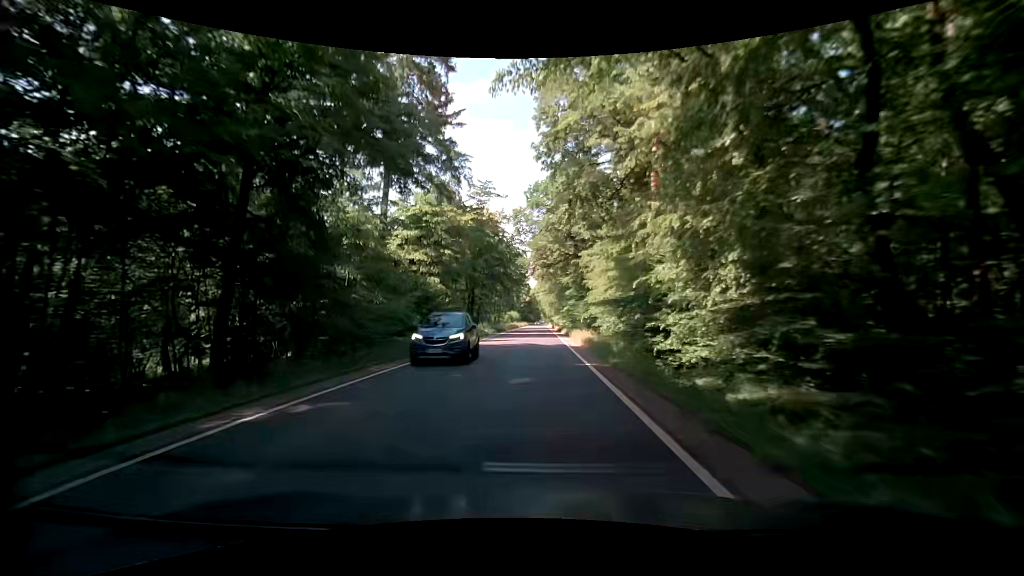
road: secondary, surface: asphalt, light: Day
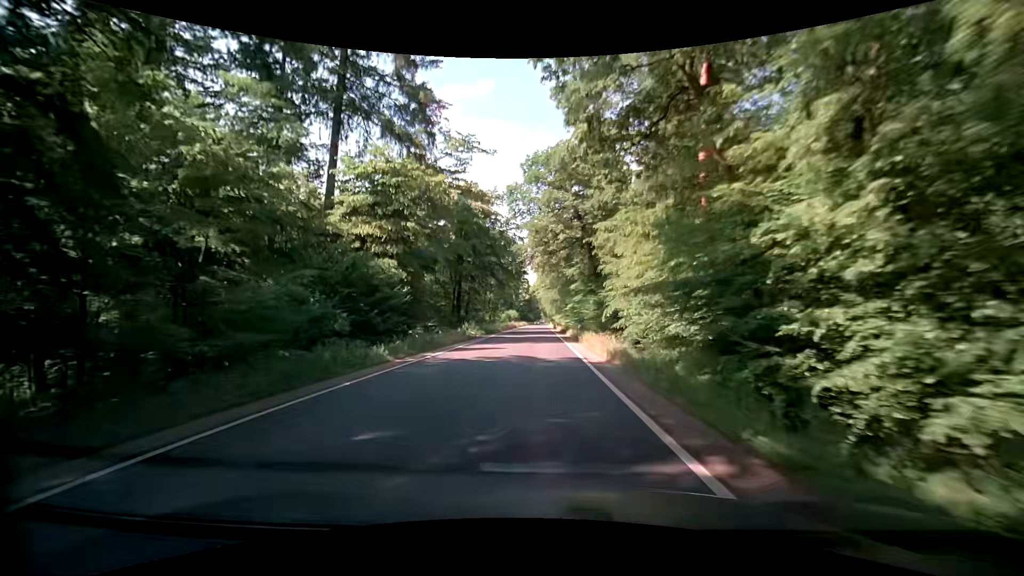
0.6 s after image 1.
(-0.1, +10.8) m; 0°
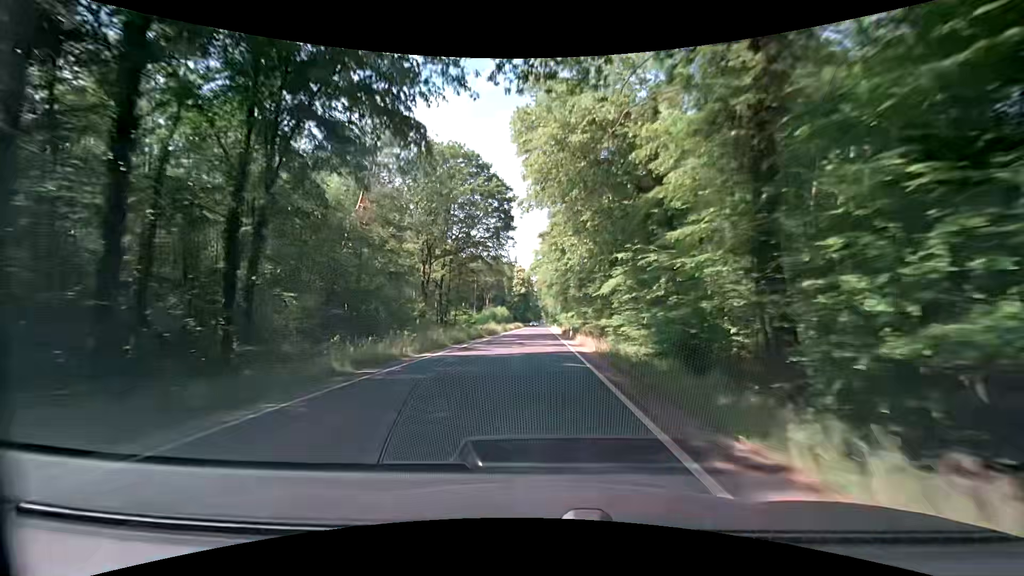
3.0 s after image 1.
(-0.2, +43.2) m; 0°
(0, +10) (0, +20) (0, +30) (0, +40) (0, +50) (-1, +60) (-1, +70) (-1, +80) (-1, +90) (-1, +100) m
